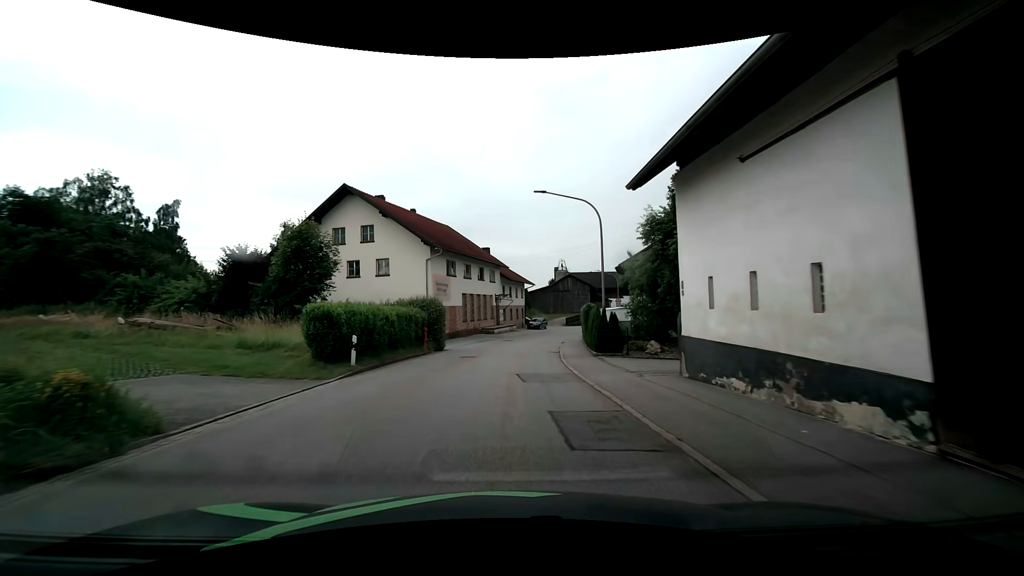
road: tertiary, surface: asphalt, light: Day
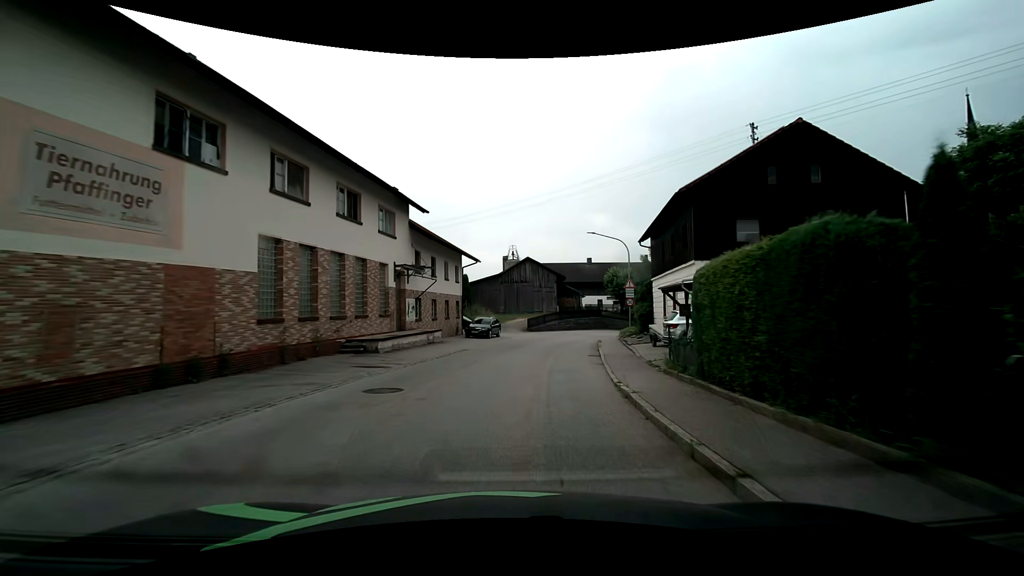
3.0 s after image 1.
(+1.1, +29.6) m; +6°
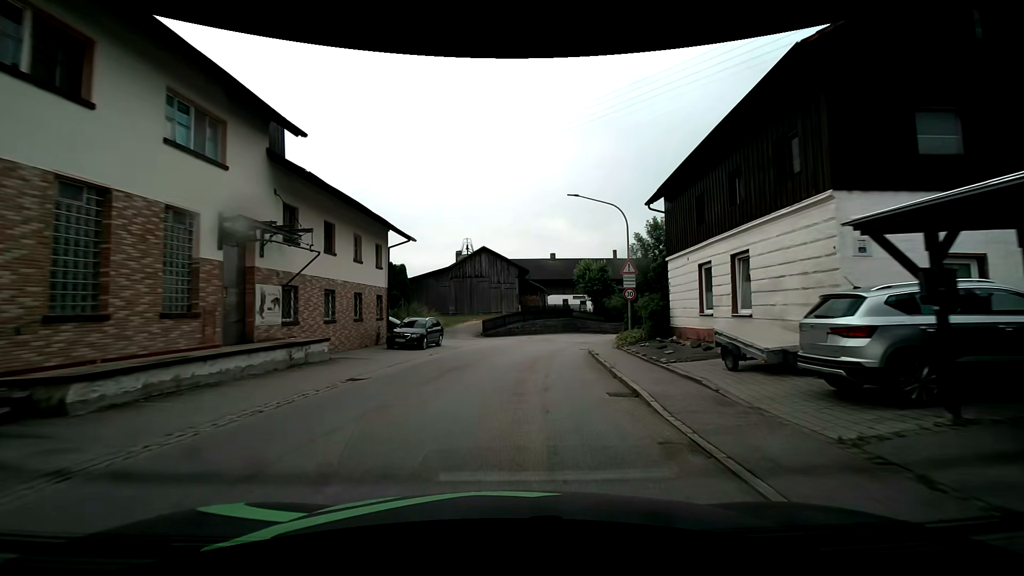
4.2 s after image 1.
(+0.6, +11.6) m; +6°
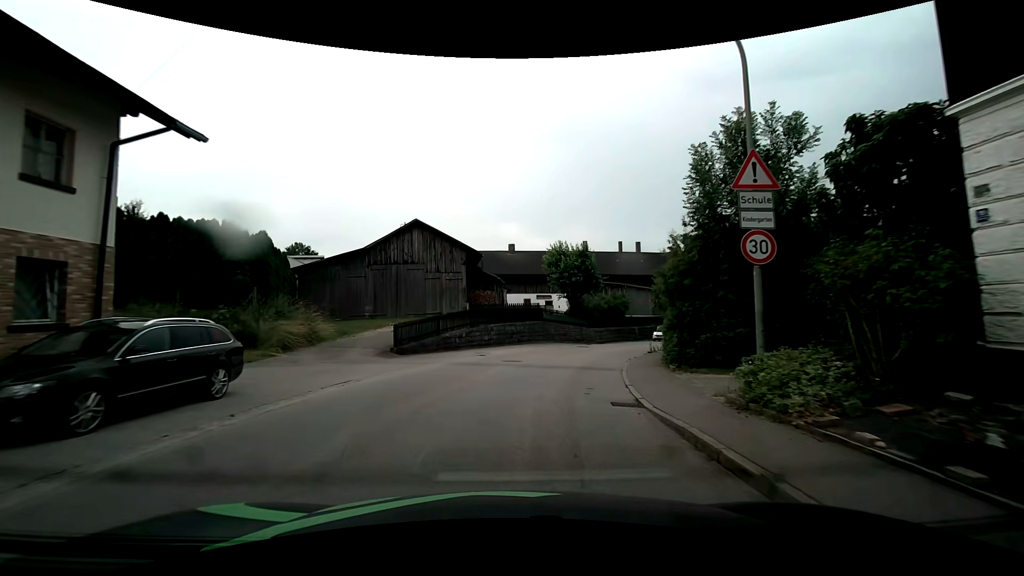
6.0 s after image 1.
(+0.6, +16.5) m; +5°
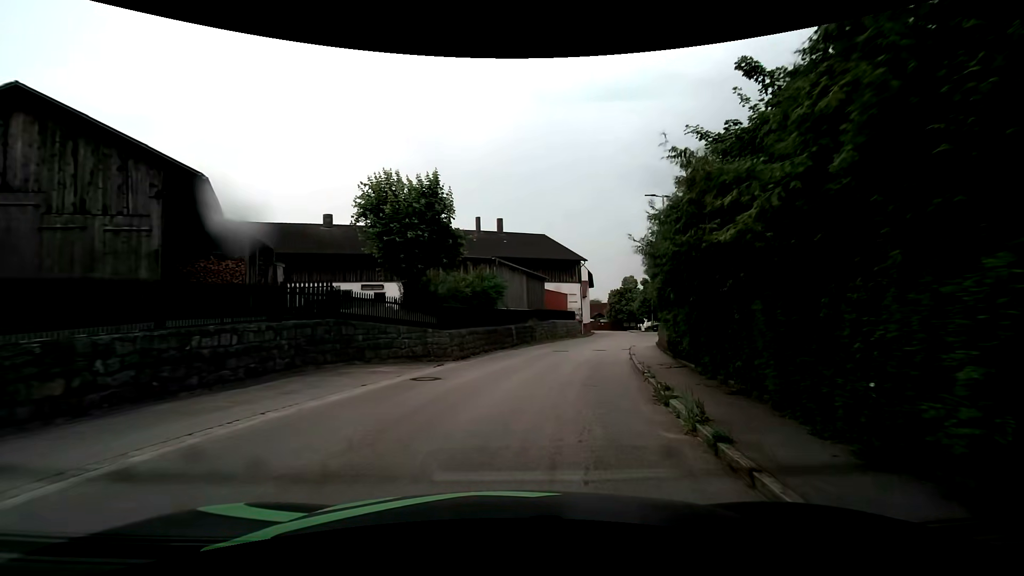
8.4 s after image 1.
(+2.2, +19.5) m; +17°
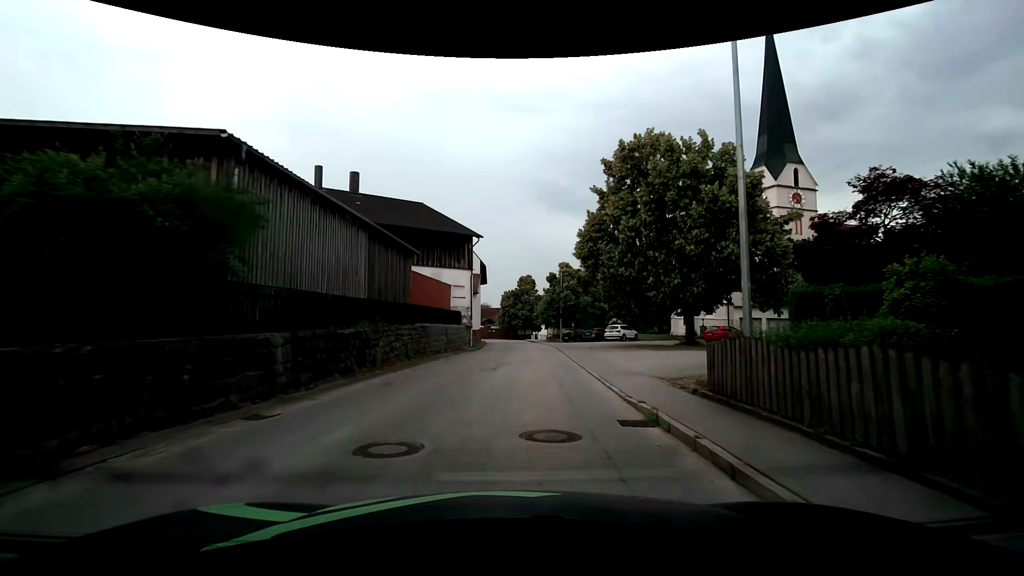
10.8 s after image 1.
(+2.2, +19.8) m; +12°
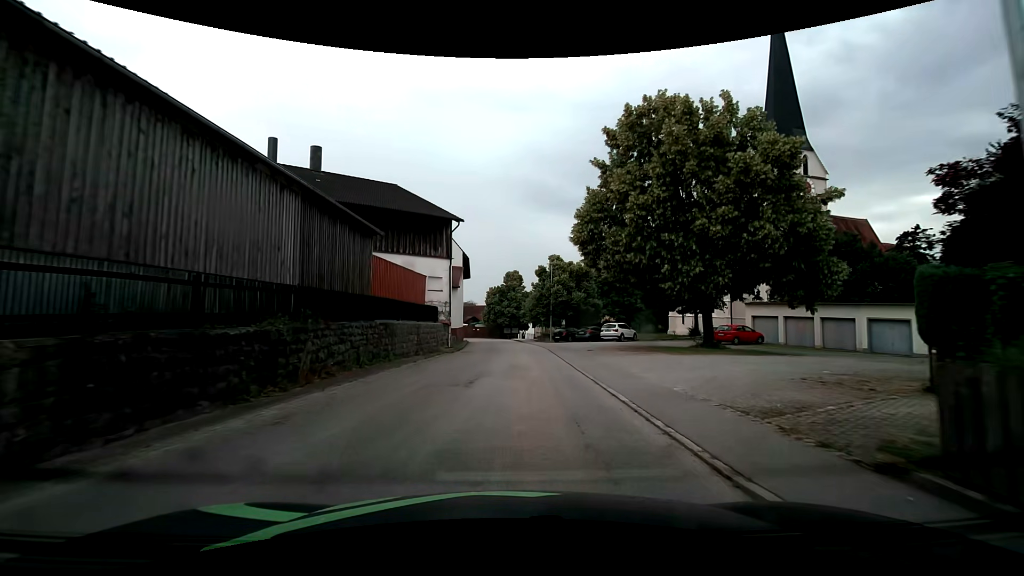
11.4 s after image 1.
(+0.1, +5.4) m; +2°
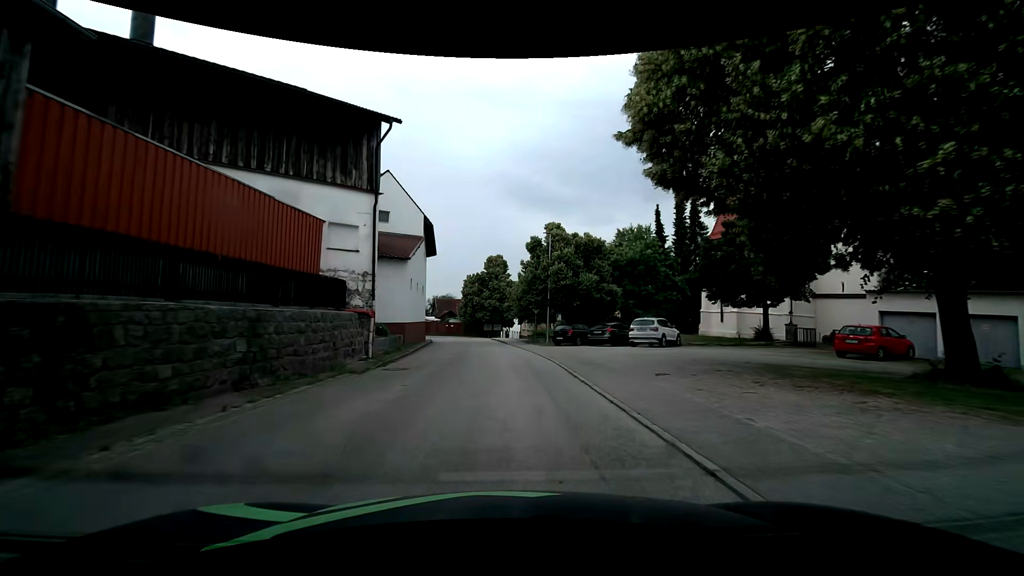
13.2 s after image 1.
(+0.3, +16.0) m; +2°
(0, +10) (0, +20) (-1, +30) (-2, +40) (-3, +50) (-6, +59) (-13, +67) (-22, +71) (-32, +73) (-41, +76) m
